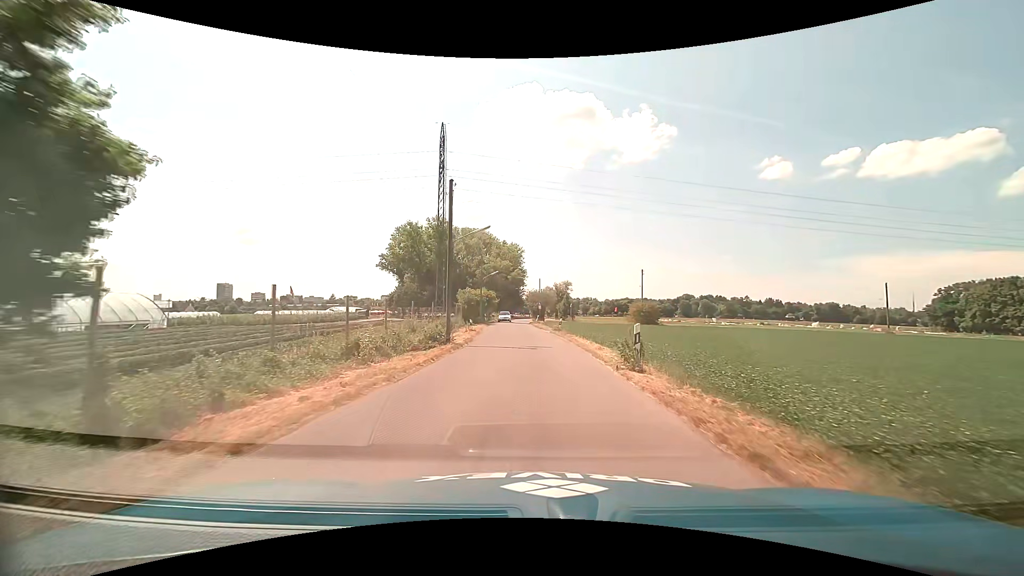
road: unclassified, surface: asphalt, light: Day
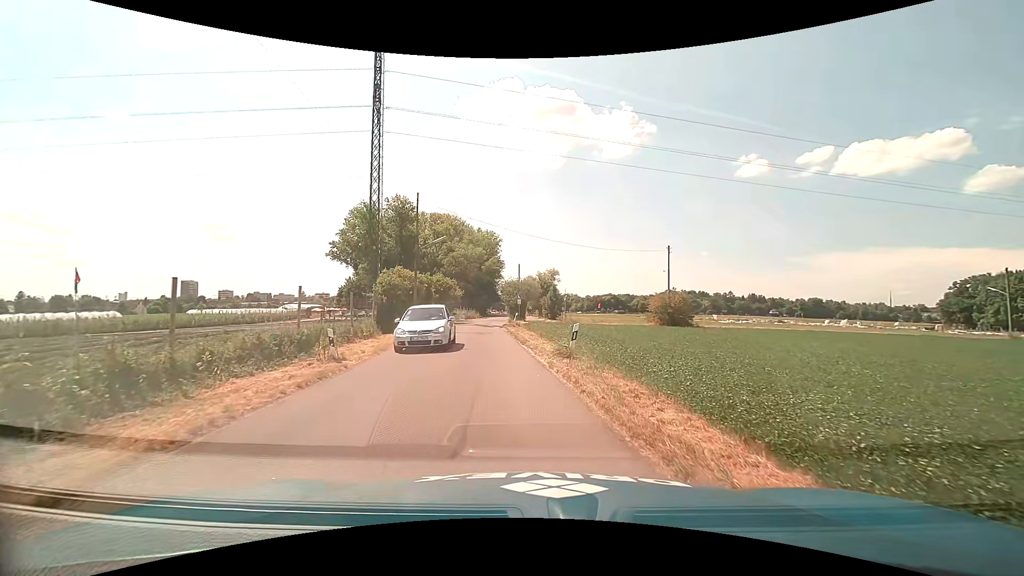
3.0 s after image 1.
(+0.2, +22.2) m; +2°
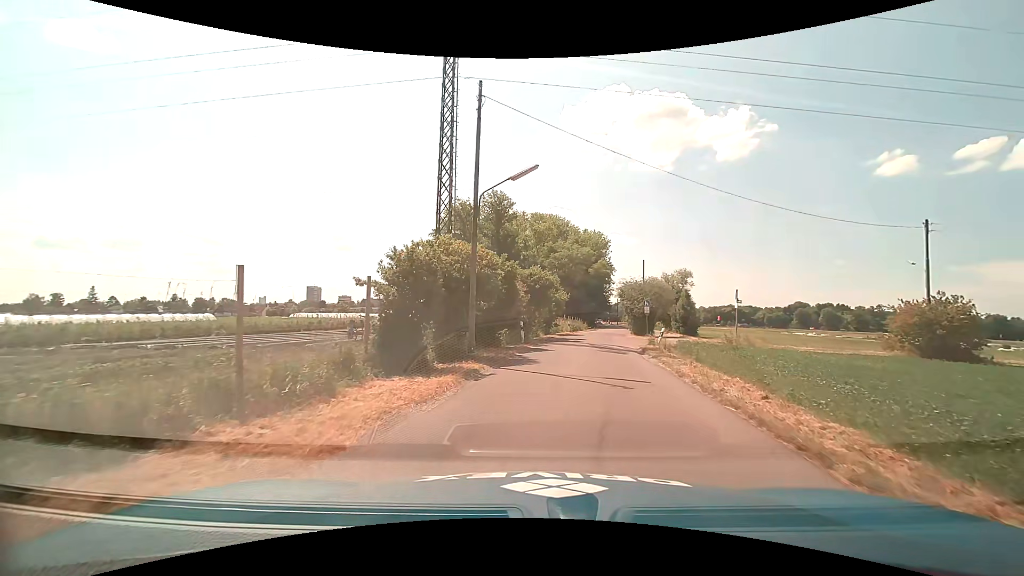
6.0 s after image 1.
(-2.1, +16.2) m; -12°
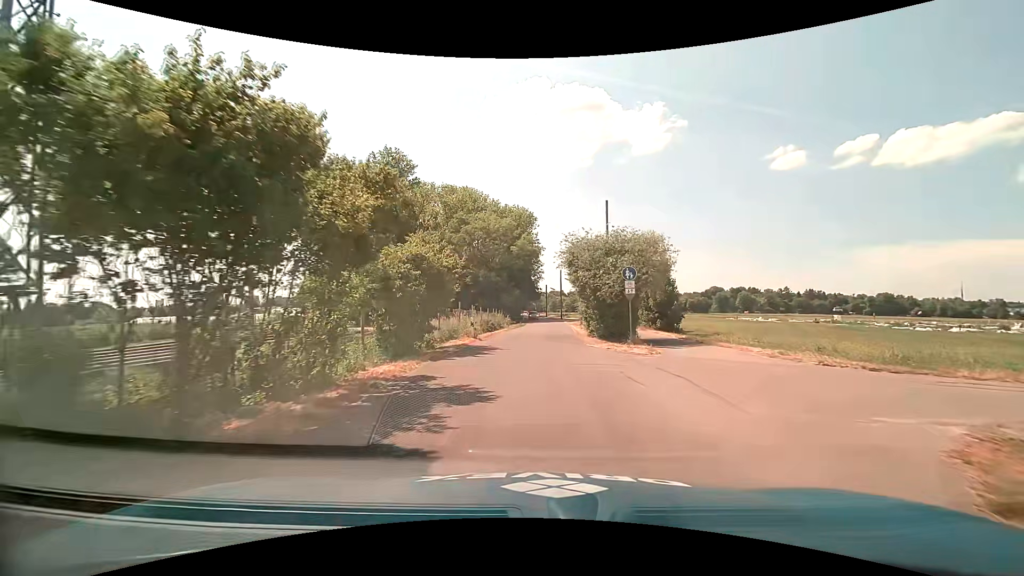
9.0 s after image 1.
(+2.7, +24.9) m; +9°
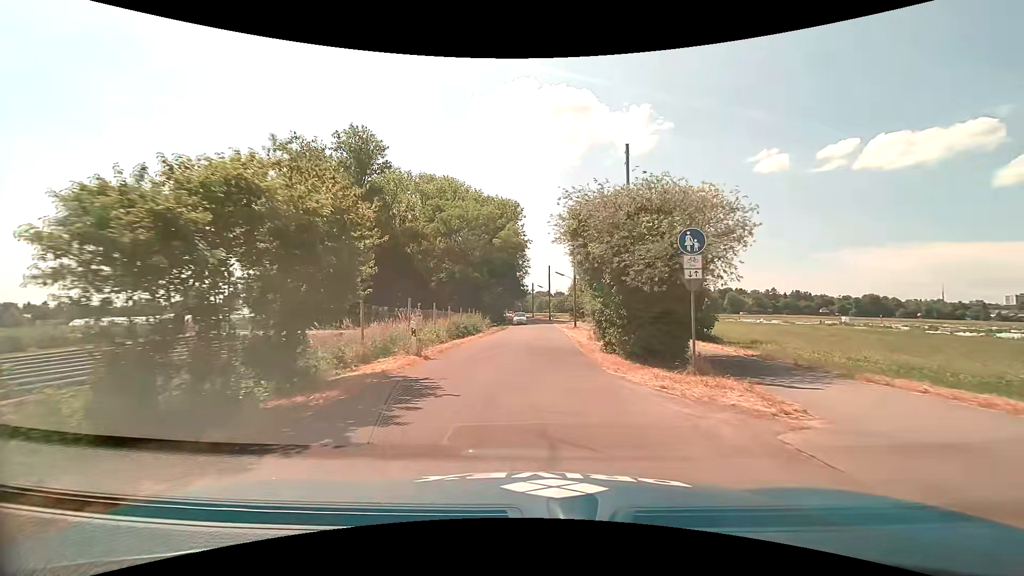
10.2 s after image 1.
(+0.1, +9.9) m; +1°
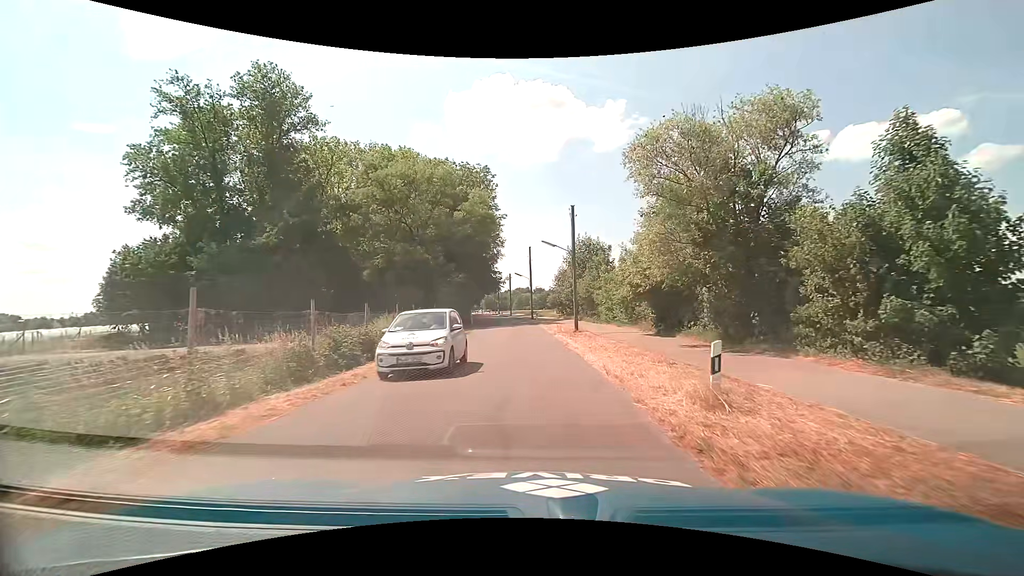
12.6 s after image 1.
(+0.3, +19.2) m; +3°
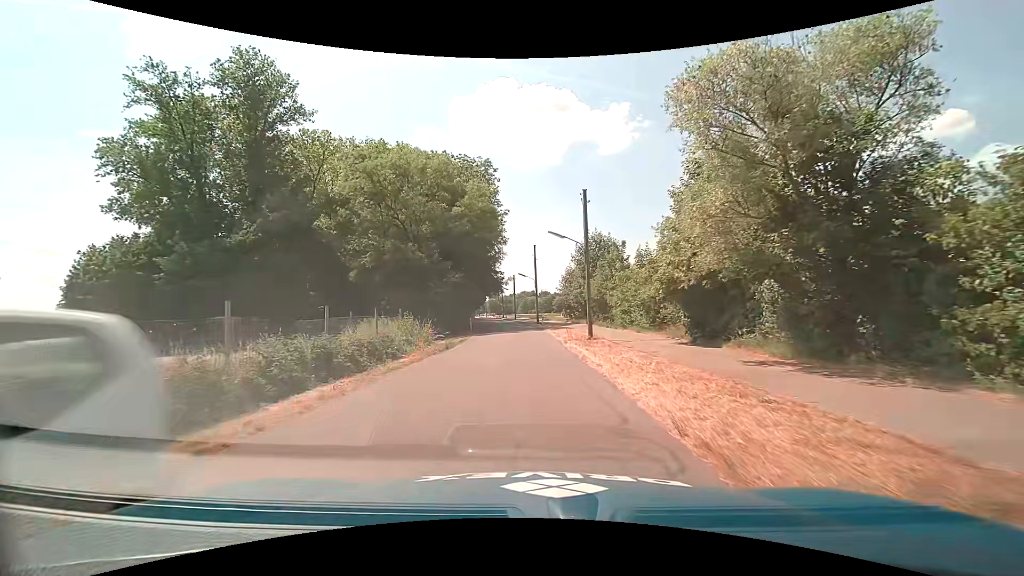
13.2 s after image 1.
(-0.1, +4.6) m; -1°
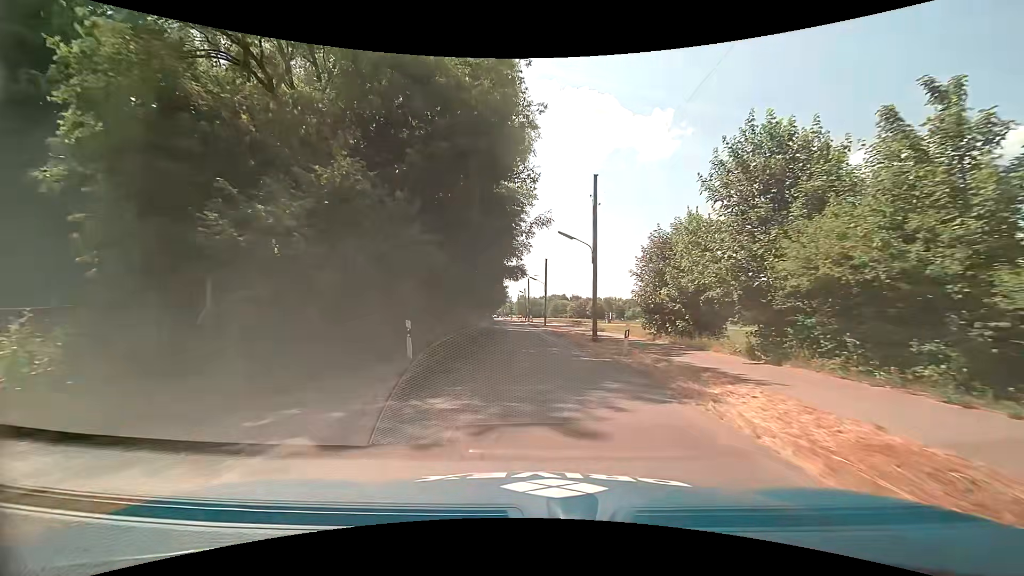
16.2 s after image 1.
(-1.3, +29.5) m; -4°
(0, +10) (-1, +20) (-1, +30) (-1, +40) (-2, +50) (-2, +60) (-3, +70) (-3, +80) (-4, +90) (-4, +100) m
